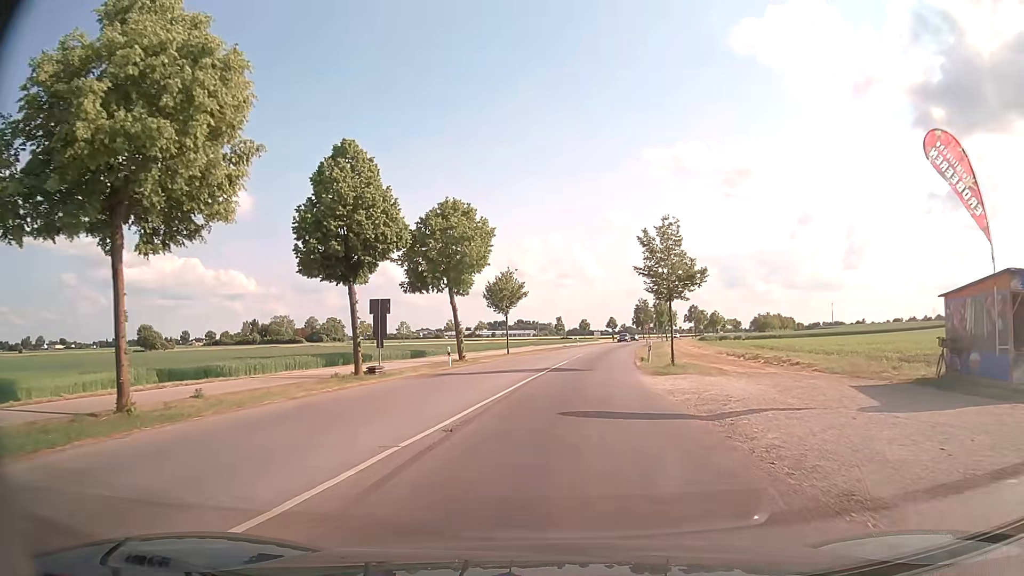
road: tertiary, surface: asphalt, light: Day
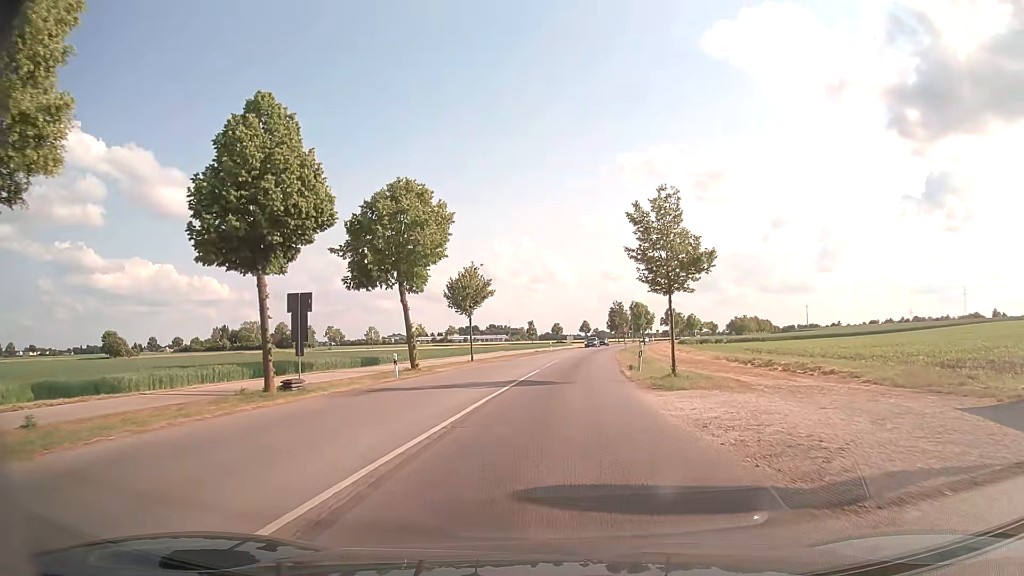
(+0.2, +6.3) m; +3°
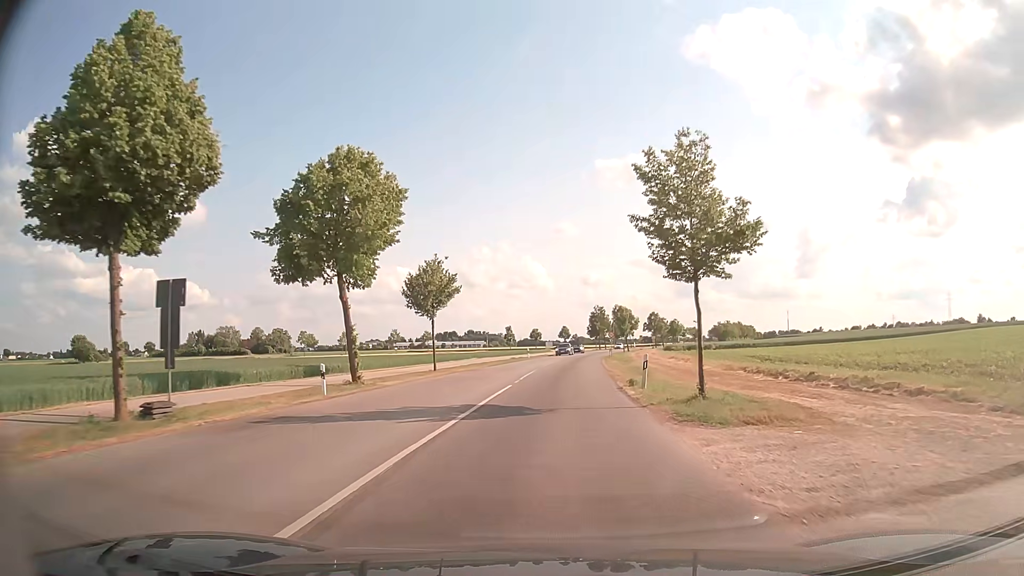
(0.0, +6.9) m; +1°
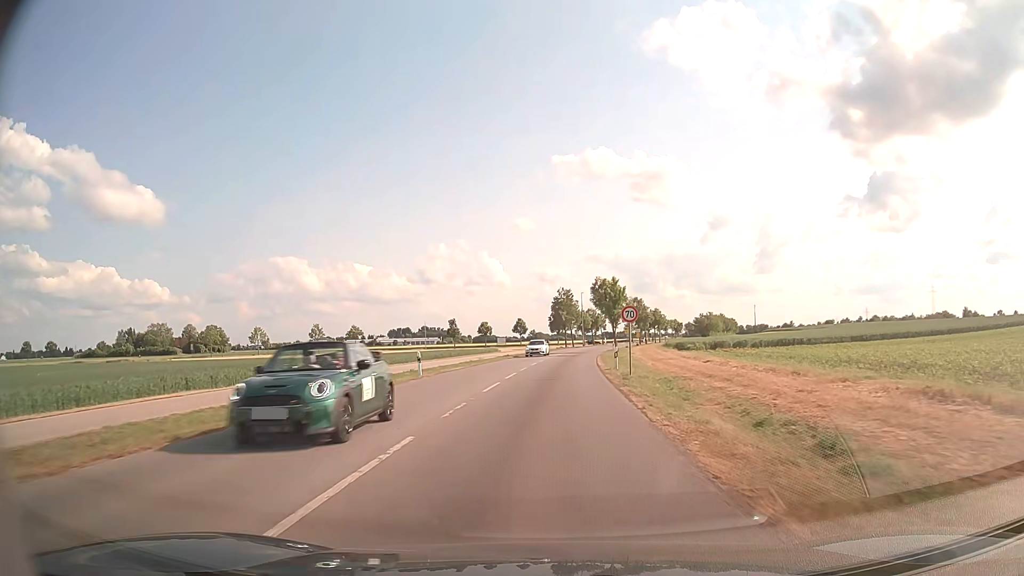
(+1.6, +41.5) m; +3°
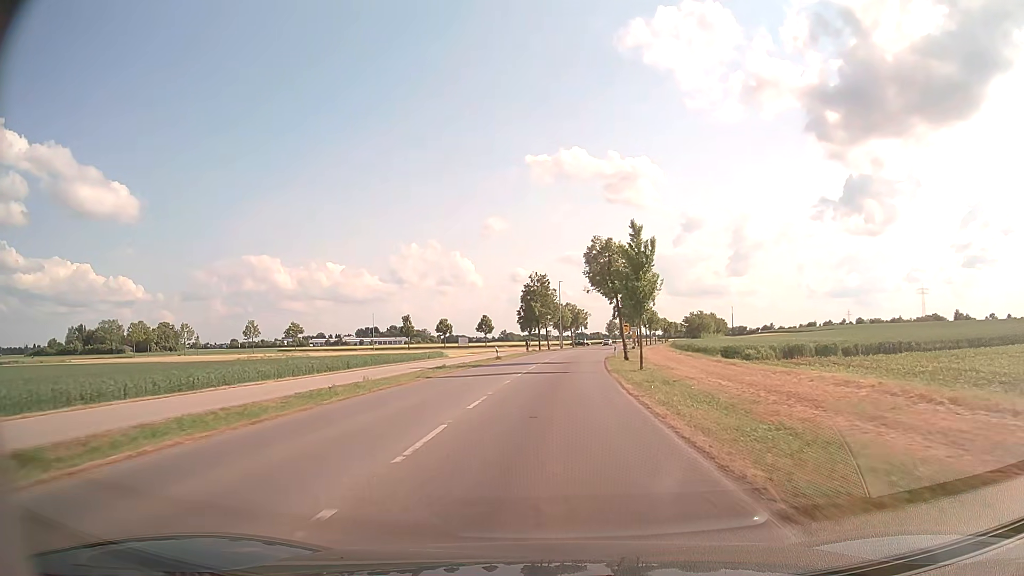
(+0.4, +28.4) m; +2°
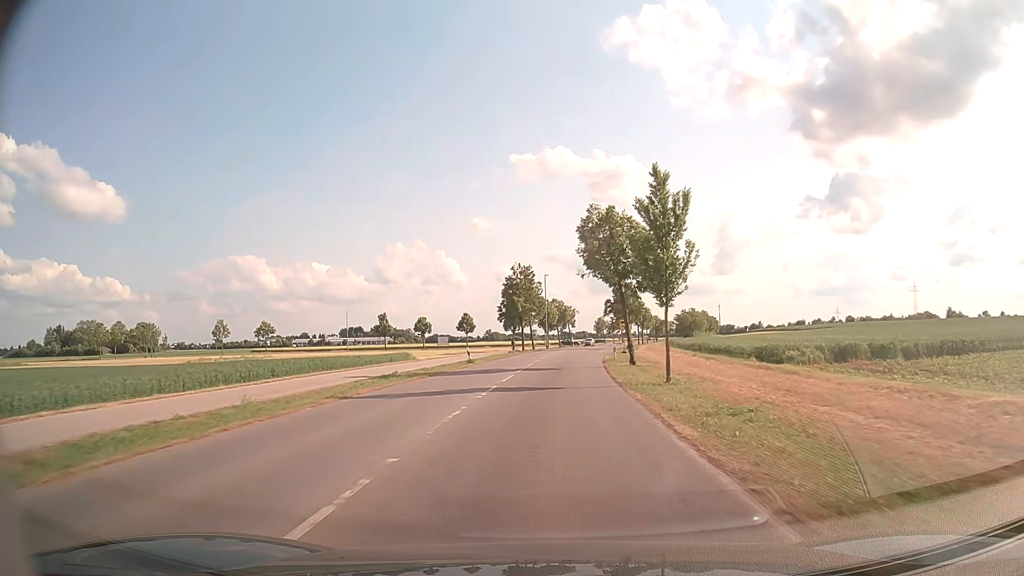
(+0.1, +9.7) m; +1°
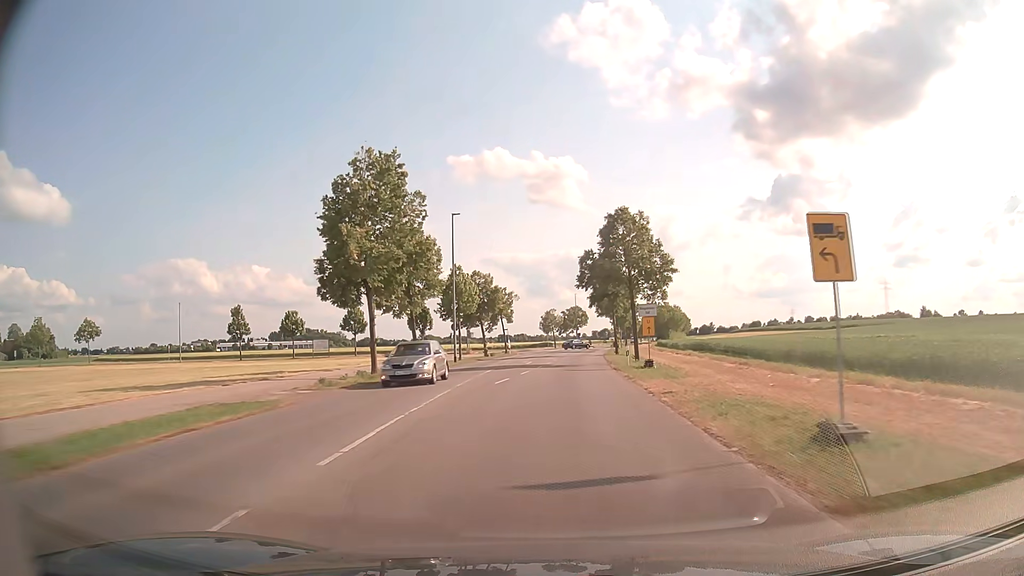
(+2.1, +50.5) m; +5°
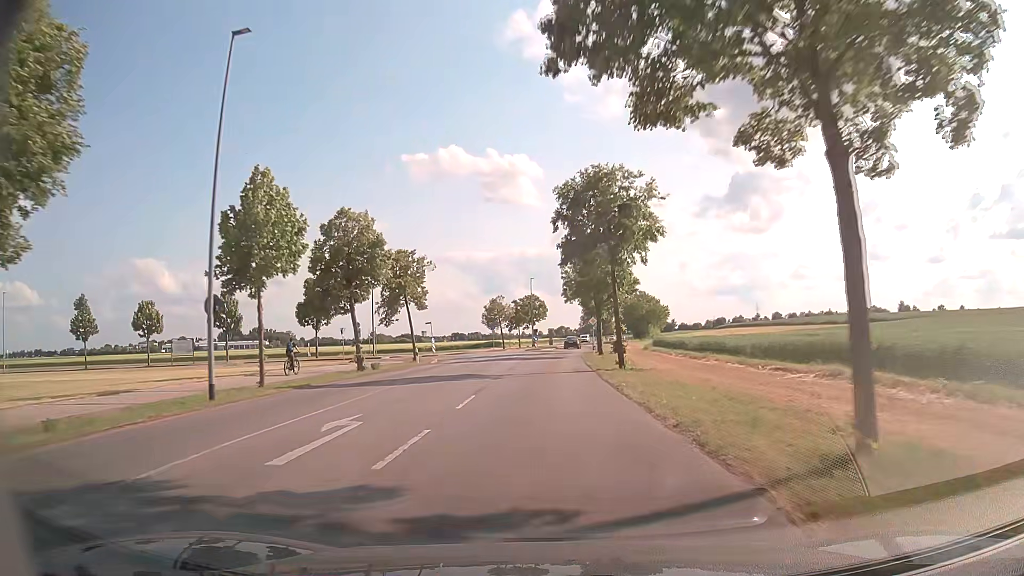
(+1.3, +31.7) m; +4°
(0, +10) (0, +20) (0, +30) (0, +40) (+1, +50) (+2, +60) (+2, +70) (+3, +80) (+4, +90) (+5, +100) m
